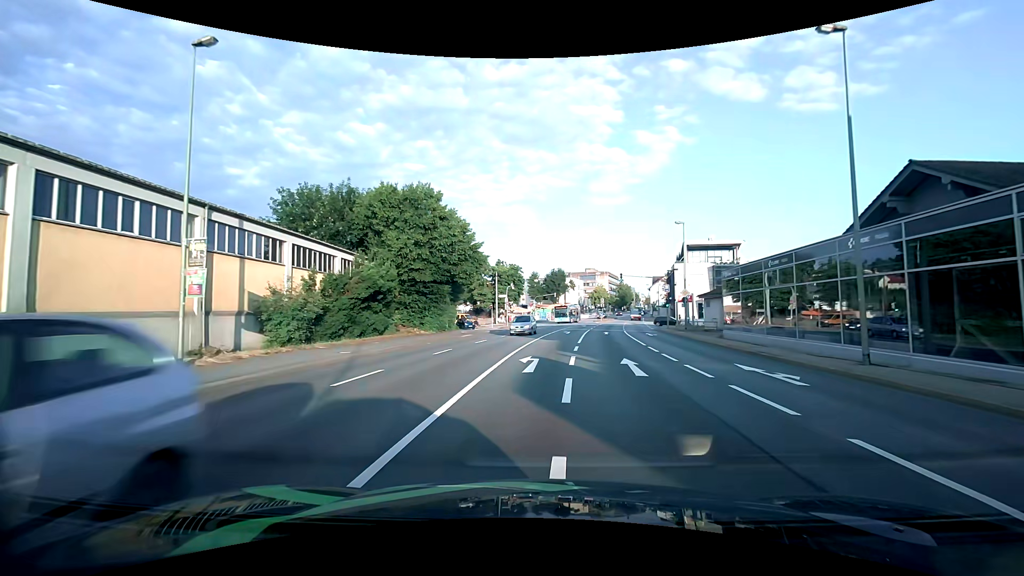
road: primary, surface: asphalt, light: Day
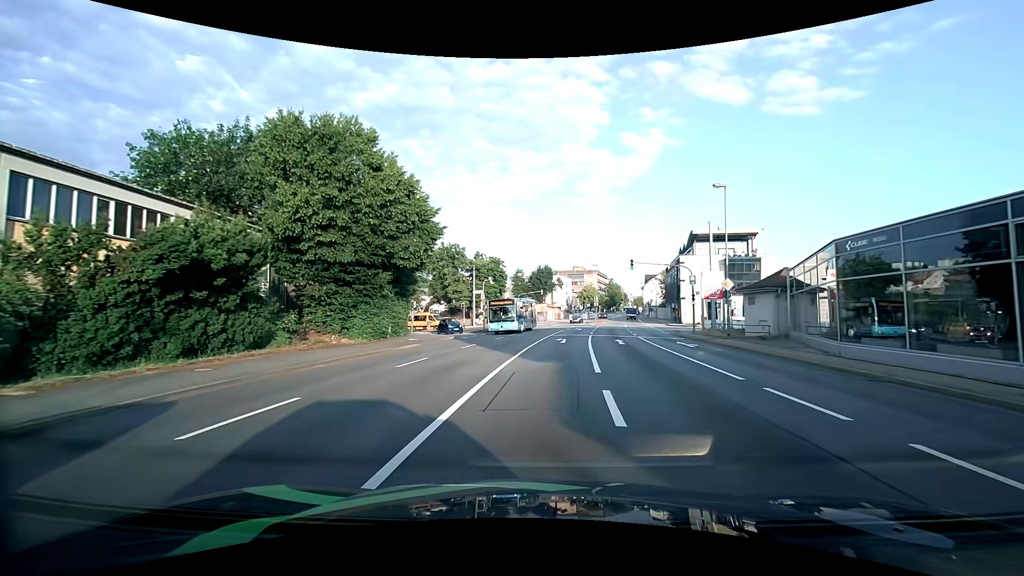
(+0.2, +13.6) m; +2°
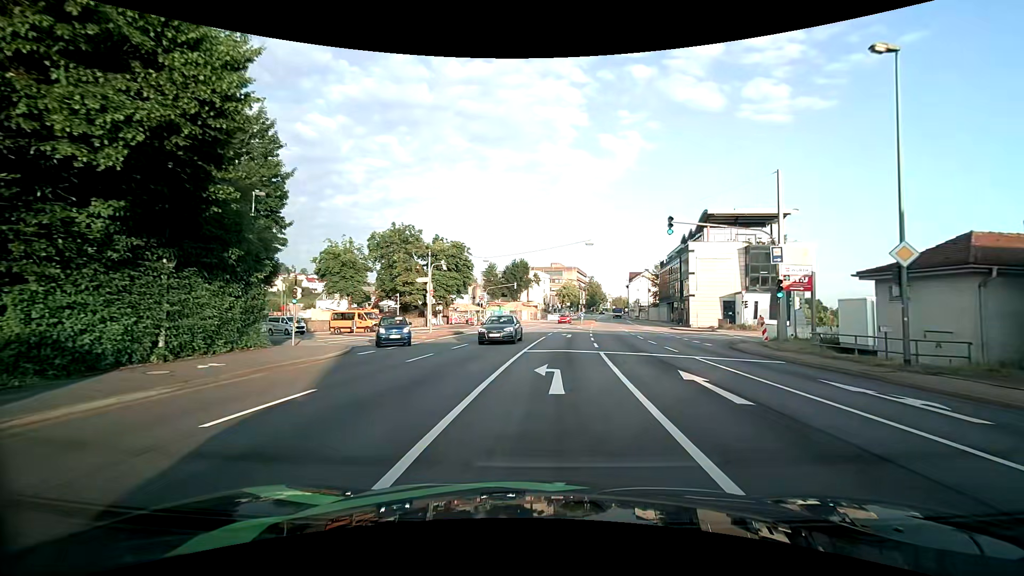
(+0.3, +17.5) m; +2°
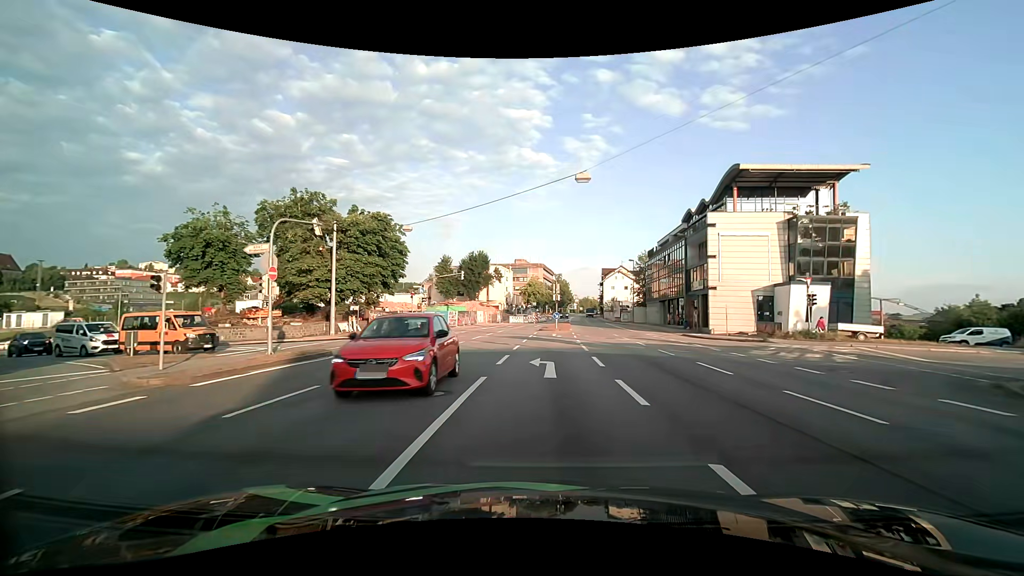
(+0.6, +20.2) m; +4°
(0, +10) (0, +20) (-1, +30) (-9, +36) (-19, +36) (-29, +38) (-38, +41) (-45, +48) (-51, +56) (-59, +62) m
